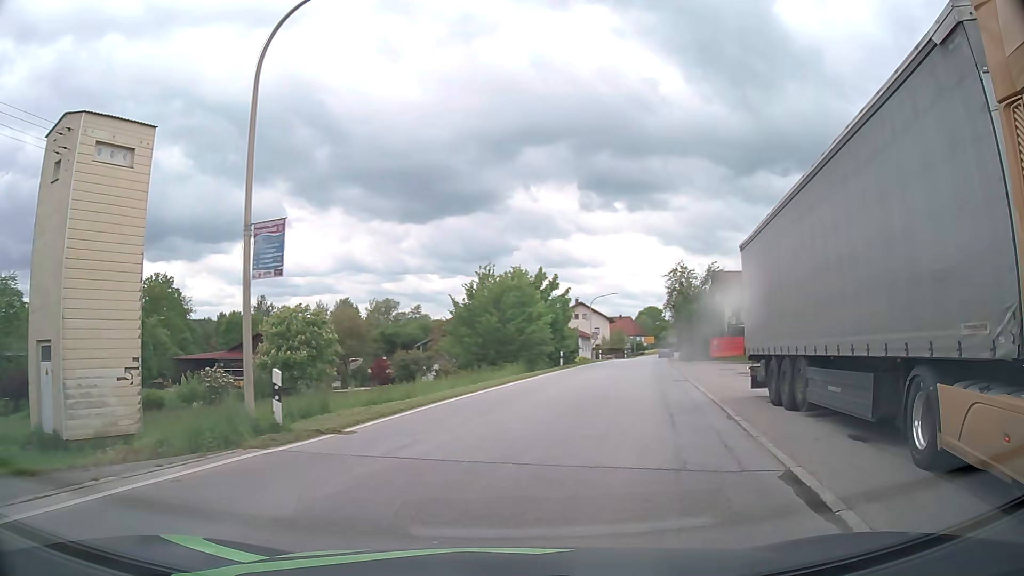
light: Day
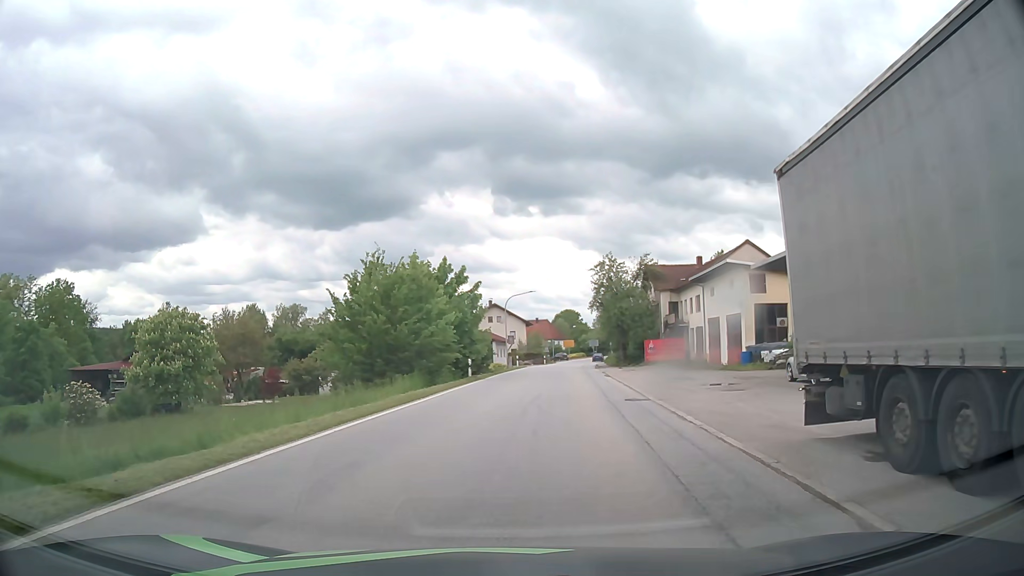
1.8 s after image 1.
(+0.9, +8.7) m; +8°
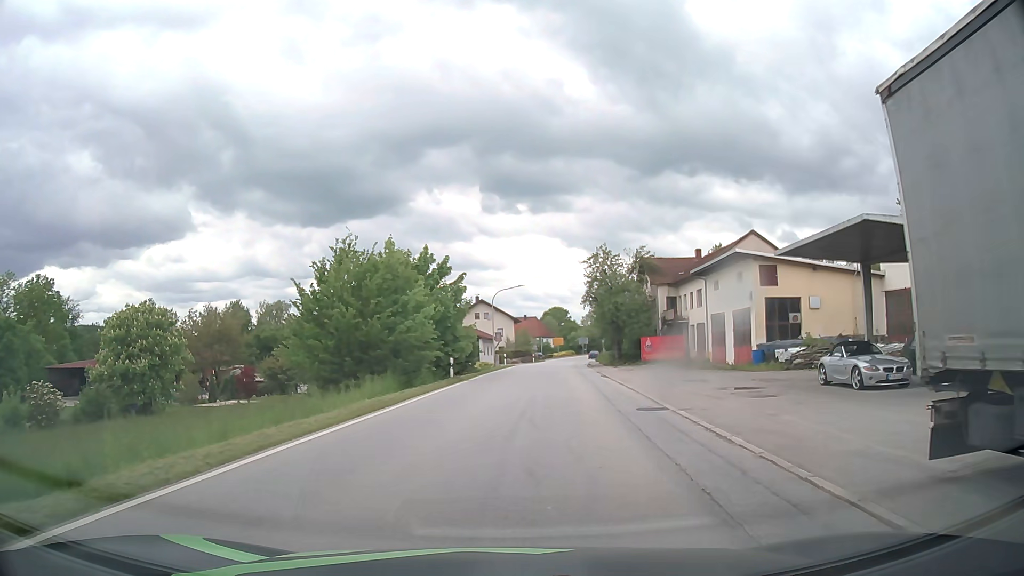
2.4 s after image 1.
(0.0, +3.7) m; +1°
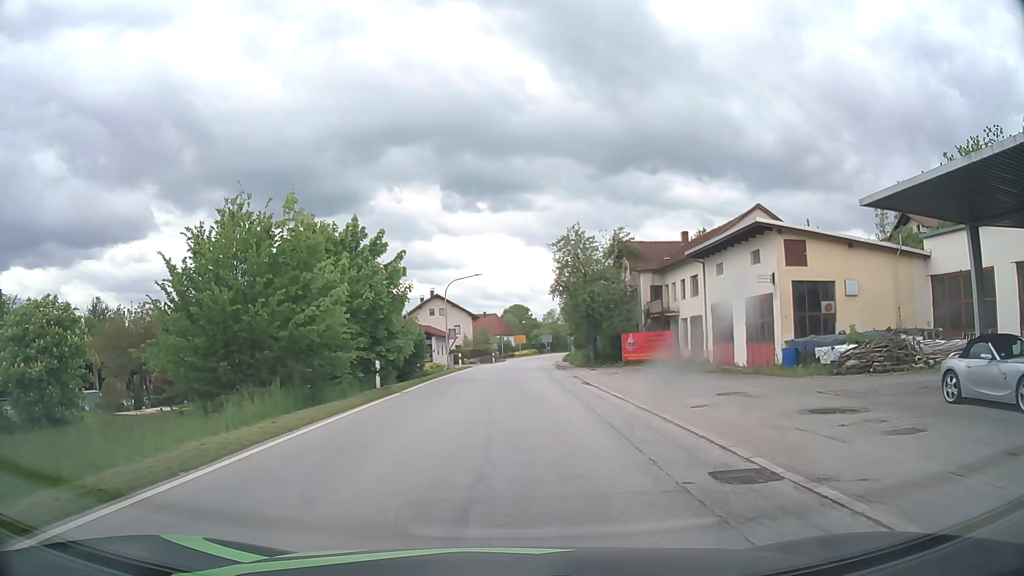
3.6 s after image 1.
(+0.2, +8.7) m; +3°
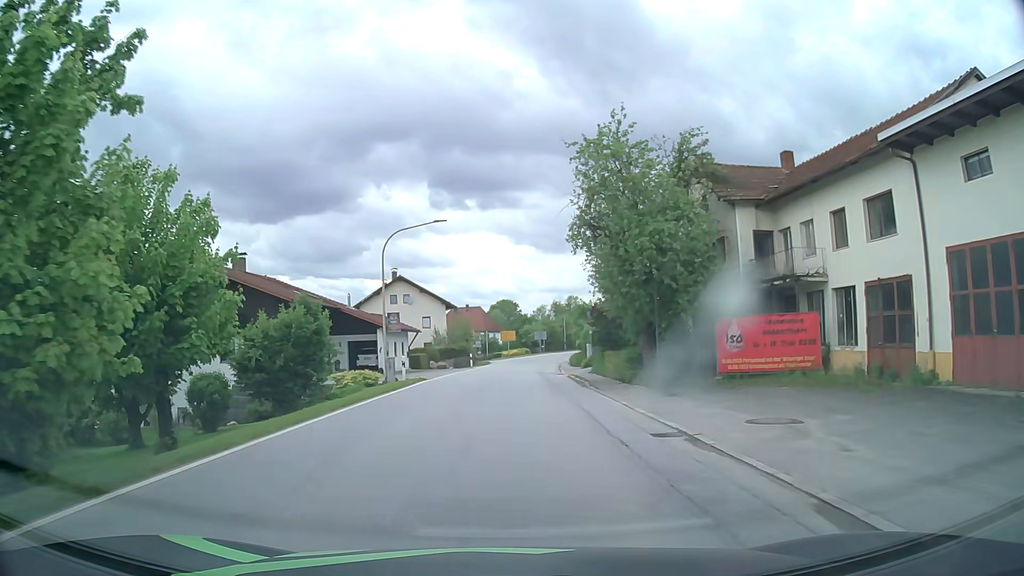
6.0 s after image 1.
(+0.1, +22.6) m; +1°
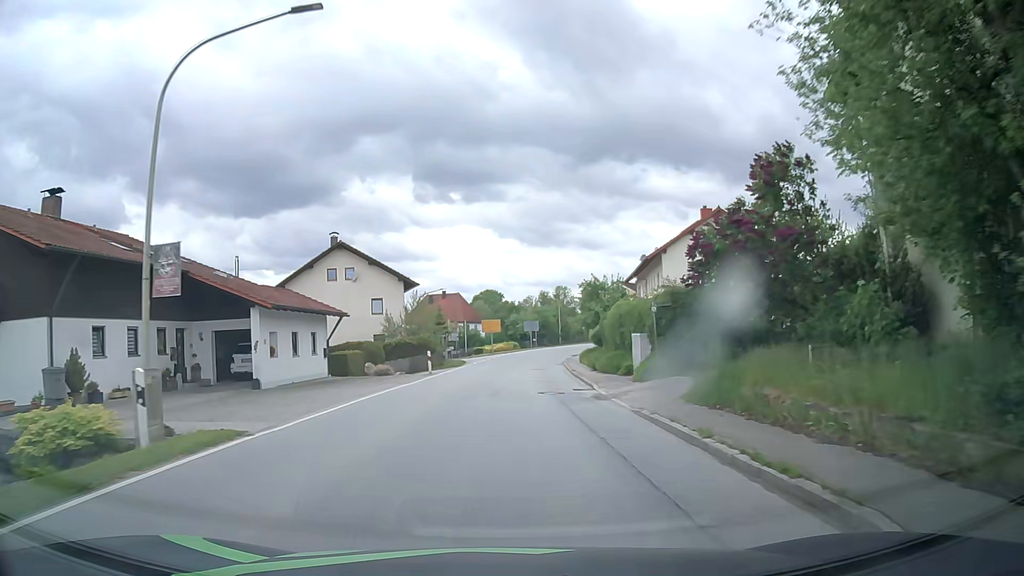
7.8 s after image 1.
(+0.1, +20.6) m; +1°
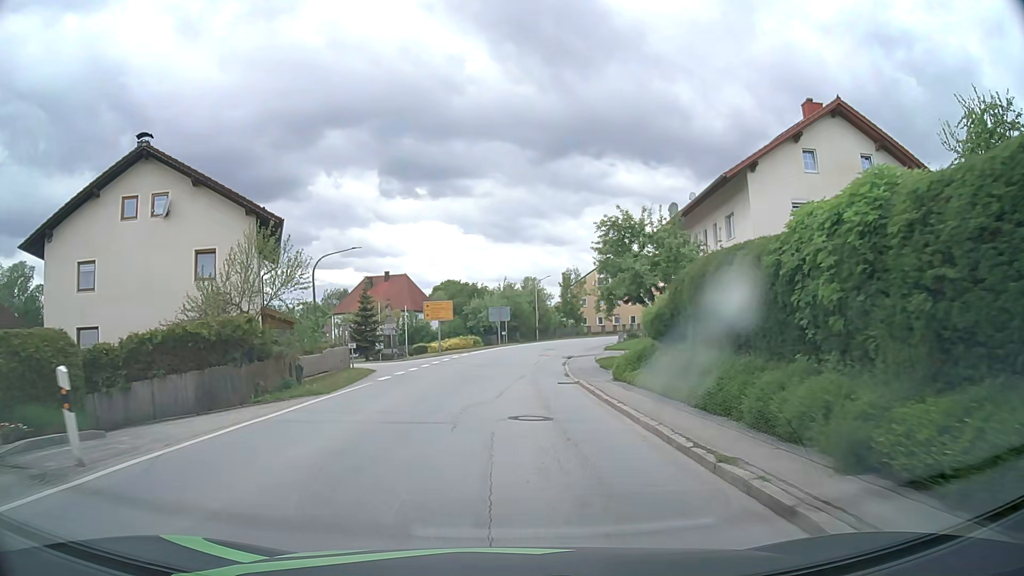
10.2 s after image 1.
(+0.6, +26.1) m; +3°
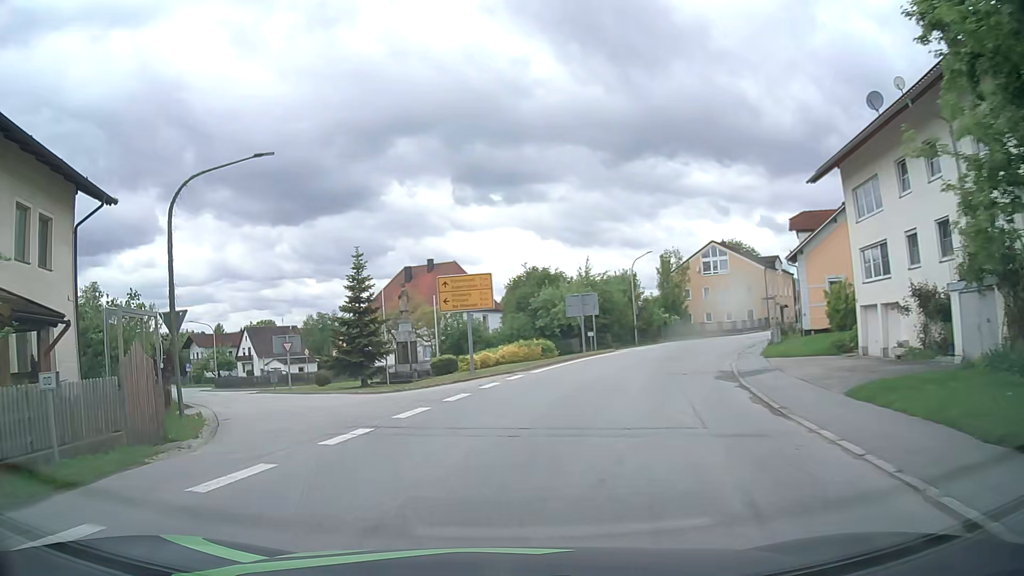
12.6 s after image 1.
(0.0, +22.6) m; -5°
(-1, +10) (-5, +19) (-10, +28) (-15, +36) (-21, +45) (-27, +53) (-32, +61) (-38, +69) (-44, +77) (-50, +85) m
